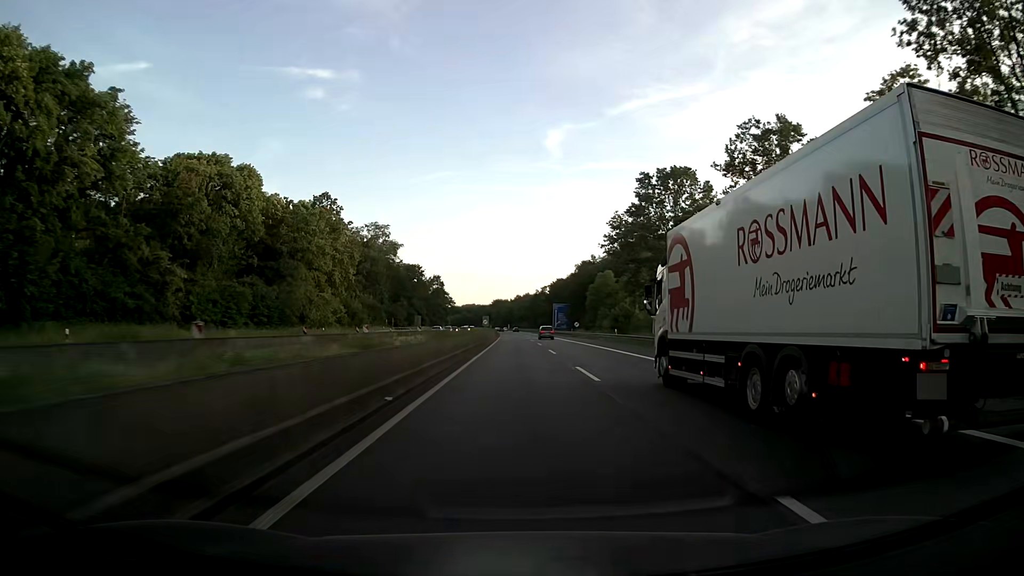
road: motorway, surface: asphalt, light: Day
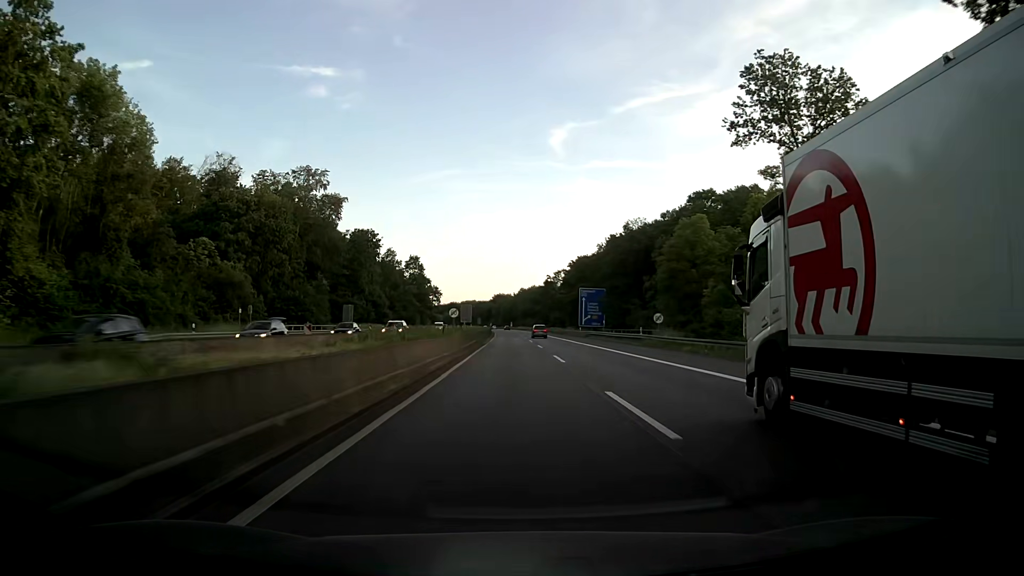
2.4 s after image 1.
(-0.3, +63.3) m; 0°
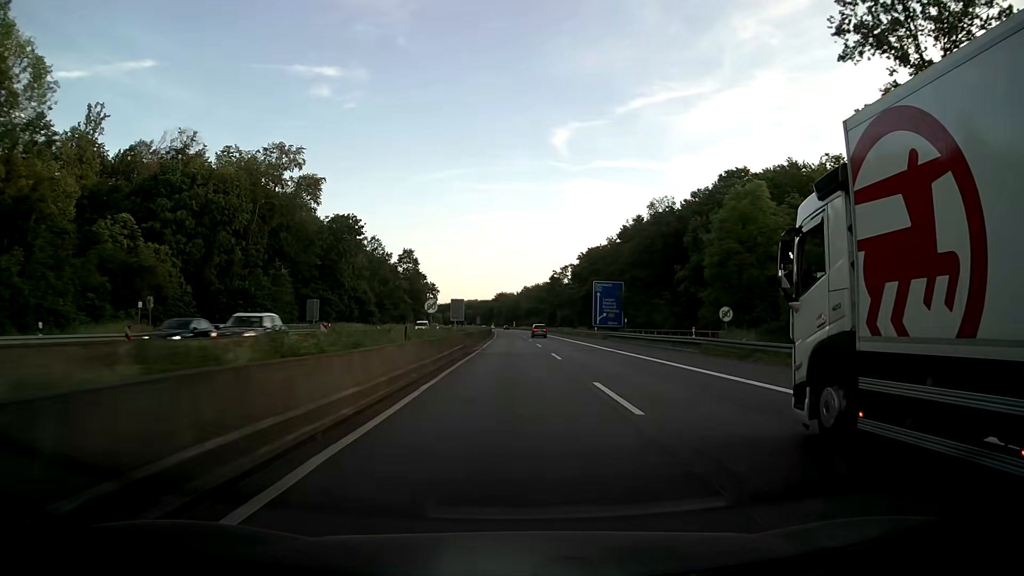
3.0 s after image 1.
(0.0, +15.8) m; 0°
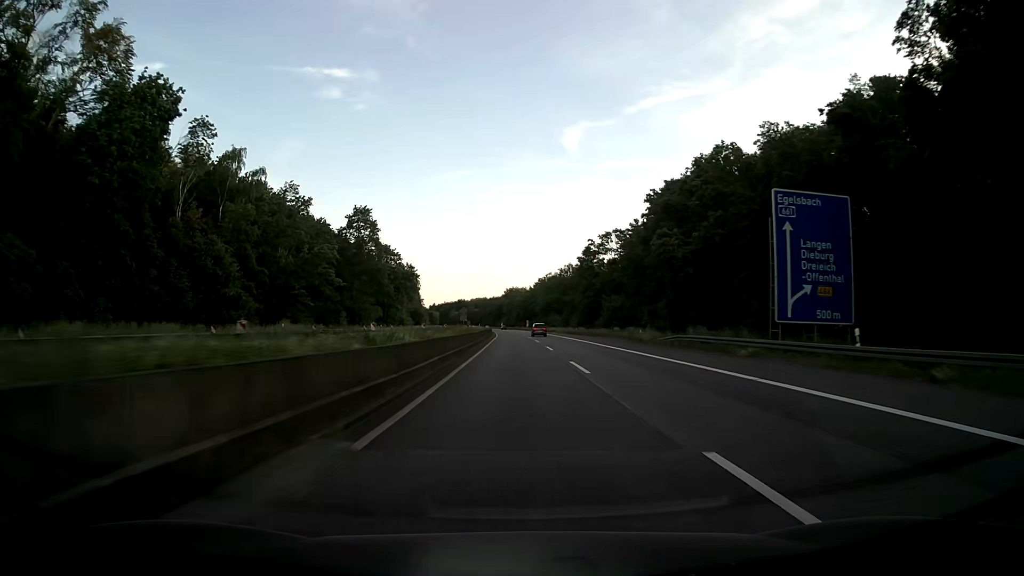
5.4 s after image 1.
(-0.5, +63.3) m; -1°
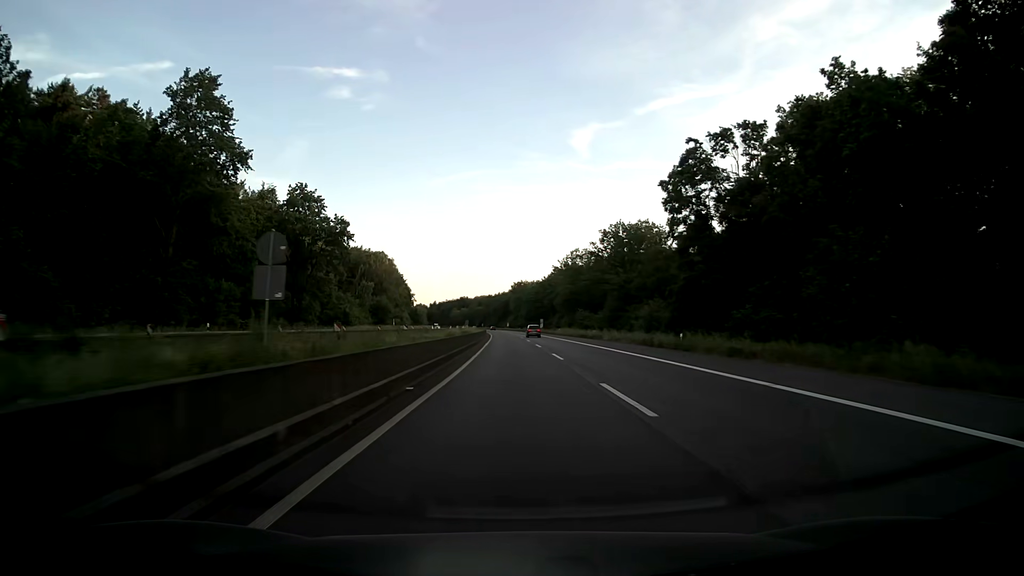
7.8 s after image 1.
(-0.4, +63.2) m; -1°
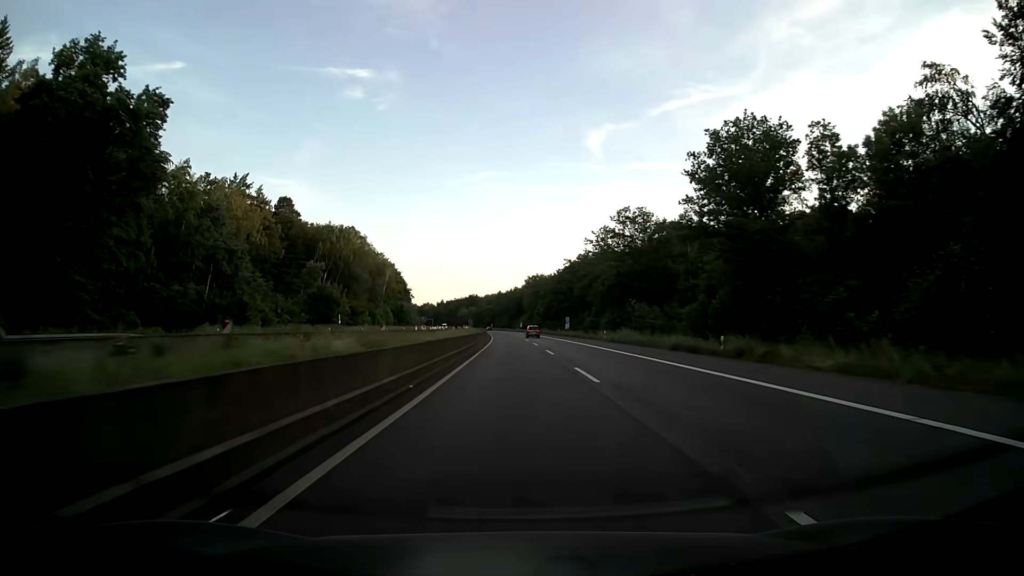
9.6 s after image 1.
(-0.4, +47.5) m; -1°
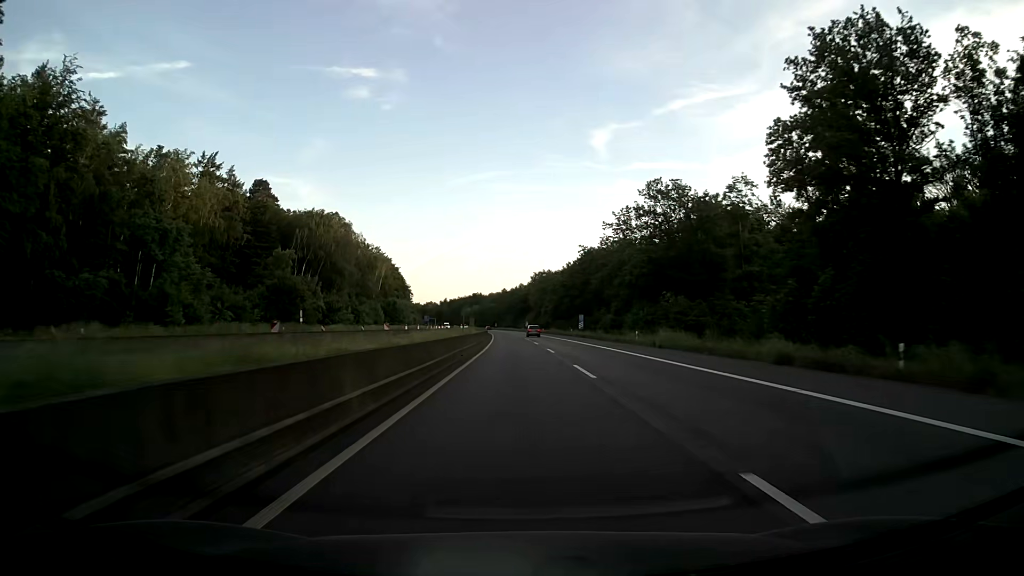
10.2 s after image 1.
(0.0, +15.9) m; 0°
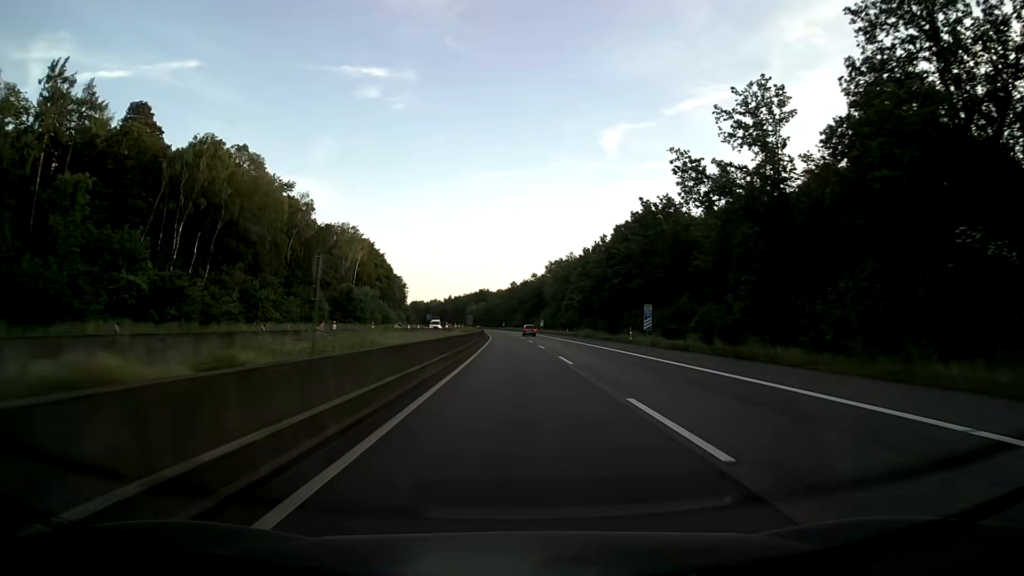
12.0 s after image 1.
(-0.3, +47.6) m; -1°
(0, +10) (0, +20) (0, +30) (0, +40) (-1, +50) (-1, +60) (-1, +70) (-1, +80) (-1, +90) (-1, +100) m
